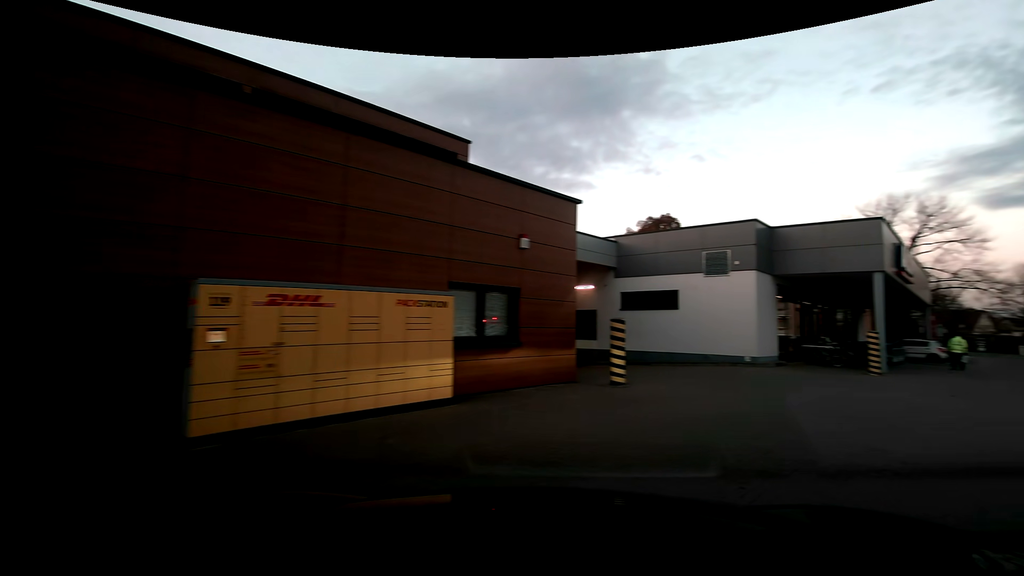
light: Day
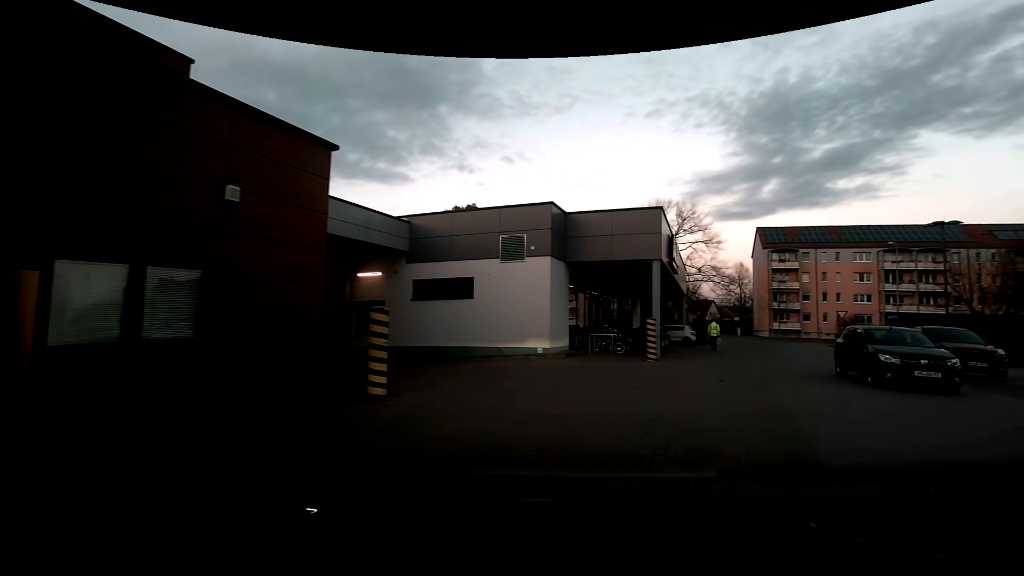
(+0.7, +3.2) m; +22°
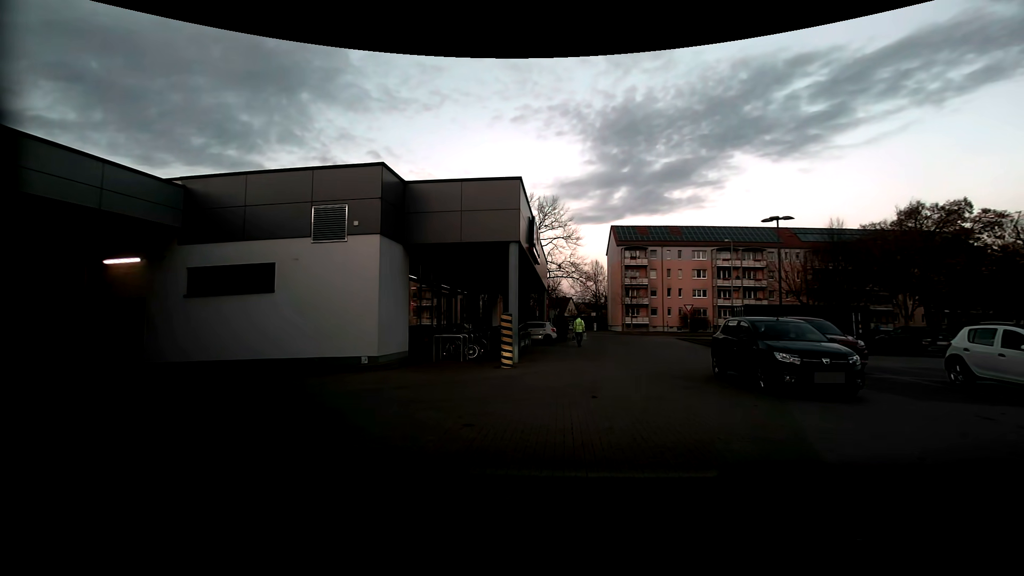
(+0.7, +4.1) m; +16°
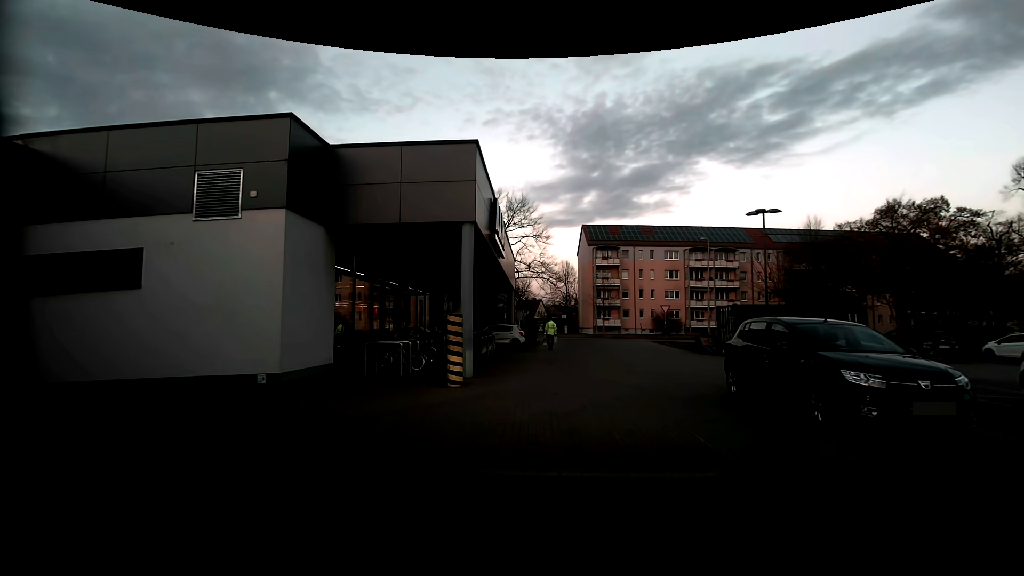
(+0.1, +3.6) m; +2°
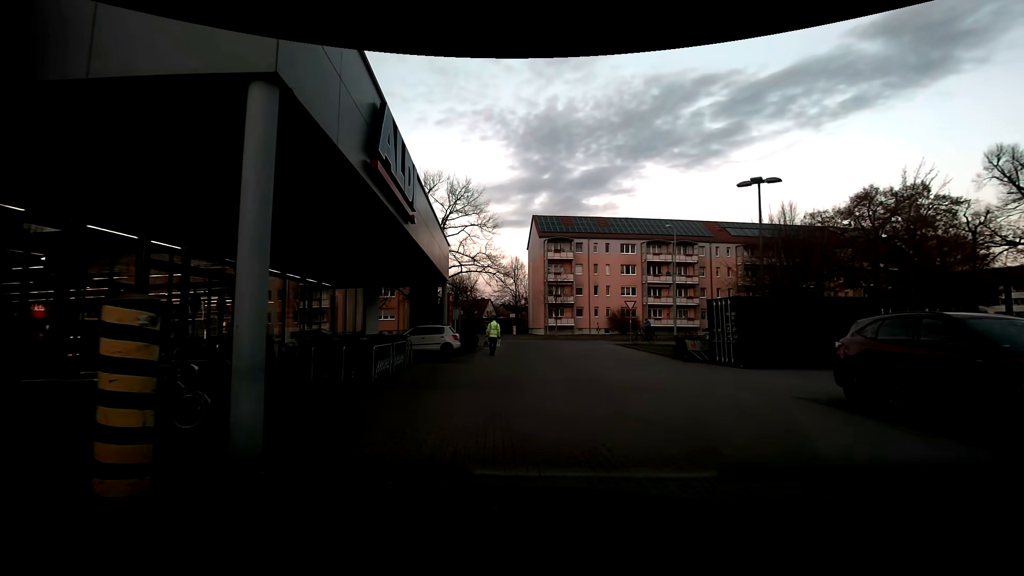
(+0.5, +7.4) m; +6°
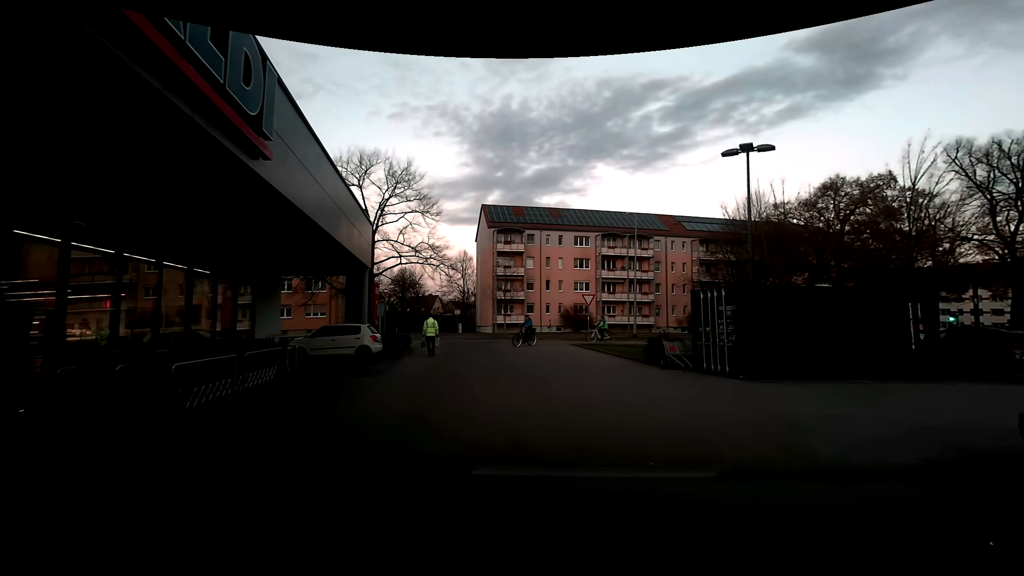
(+0.2, +4.9) m; +6°
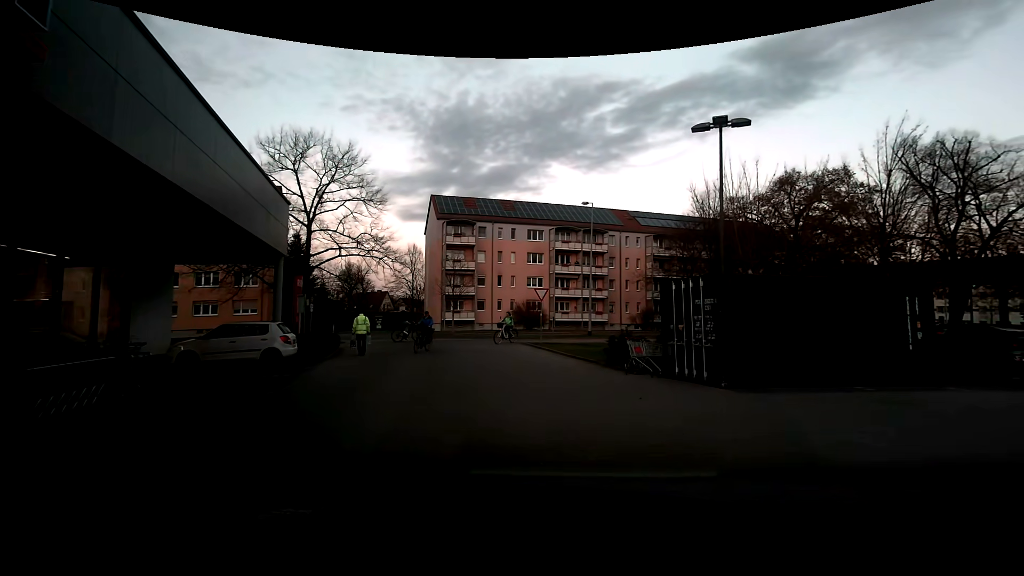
(+0.1, +2.9) m; +5°
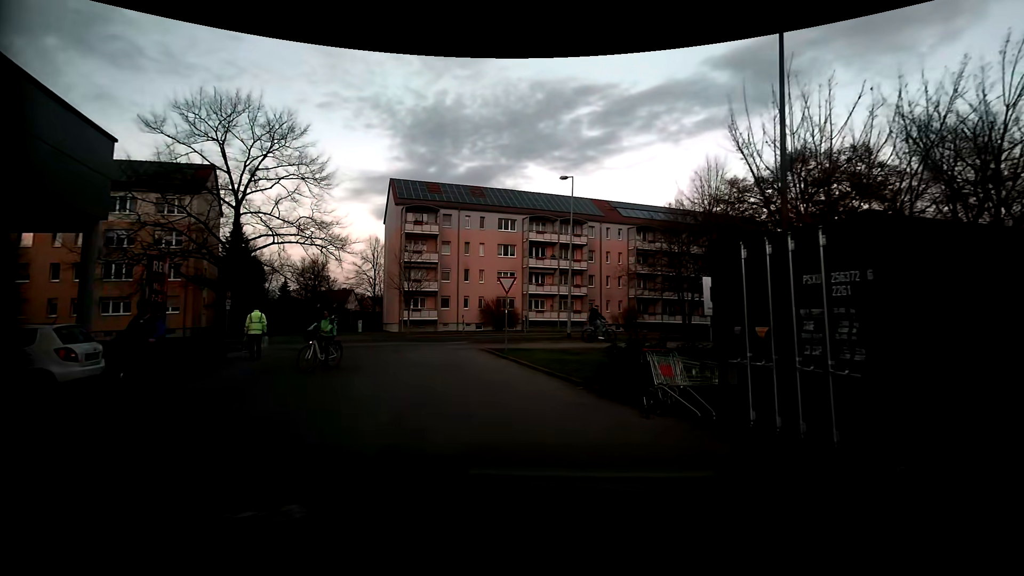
(+0.3, +6.8) m; +2°
